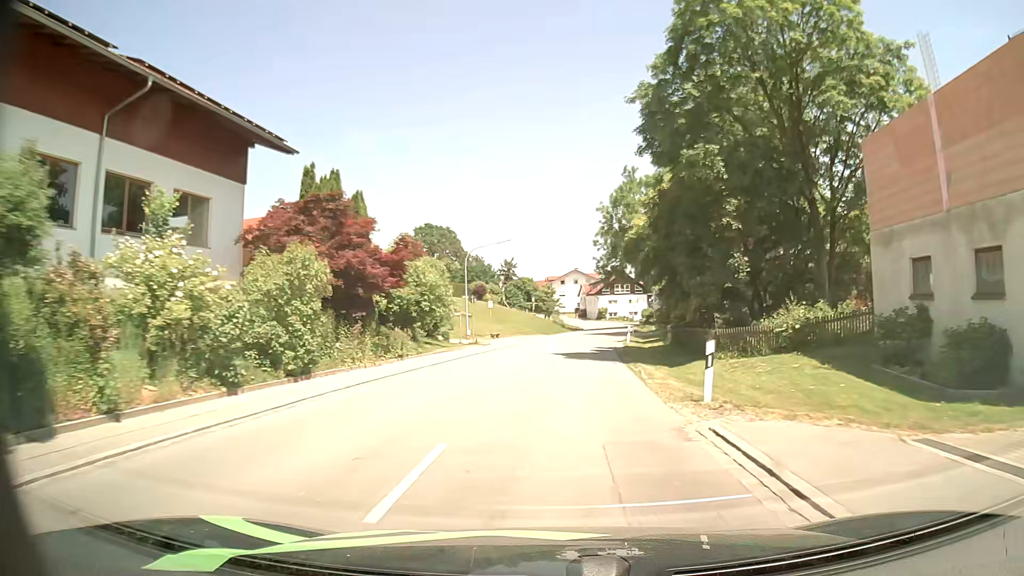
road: secondary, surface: asphalt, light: Day
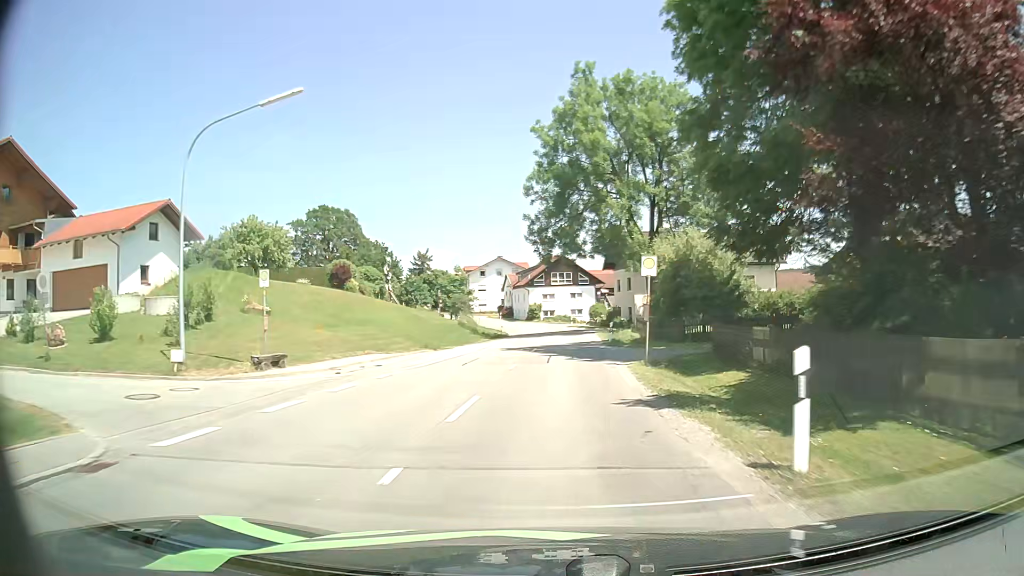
(+1.6, +34.7) m; +6°
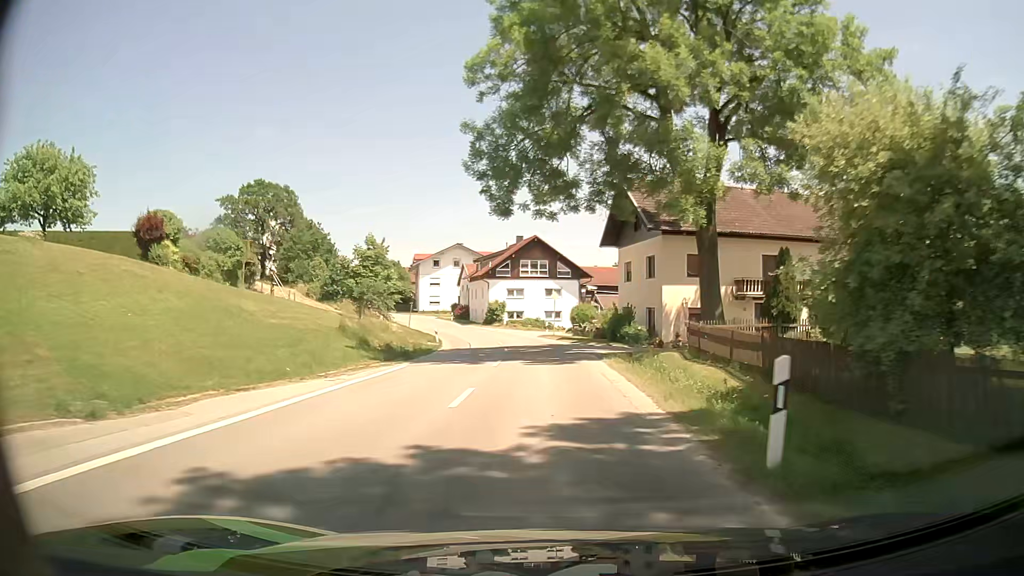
(+0.5, +25.6) m; +2°
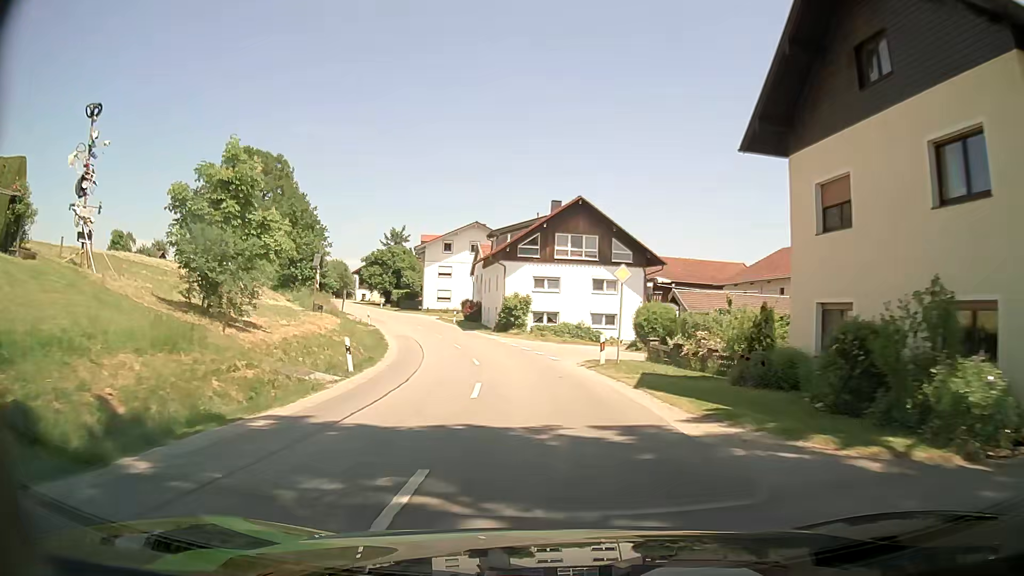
(-0.2, +25.0) m; -3°
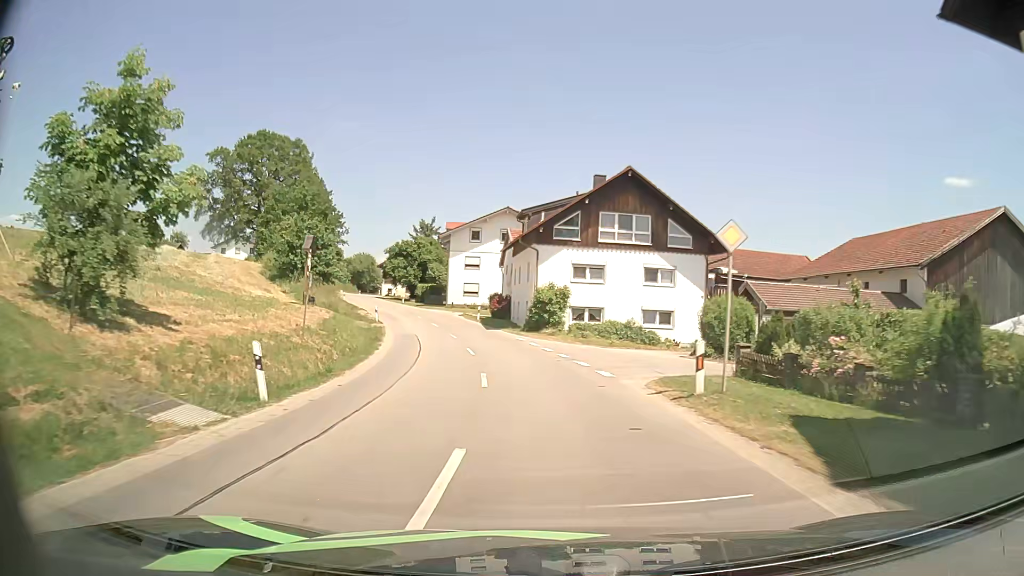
(-0.2, +8.4) m; -3°
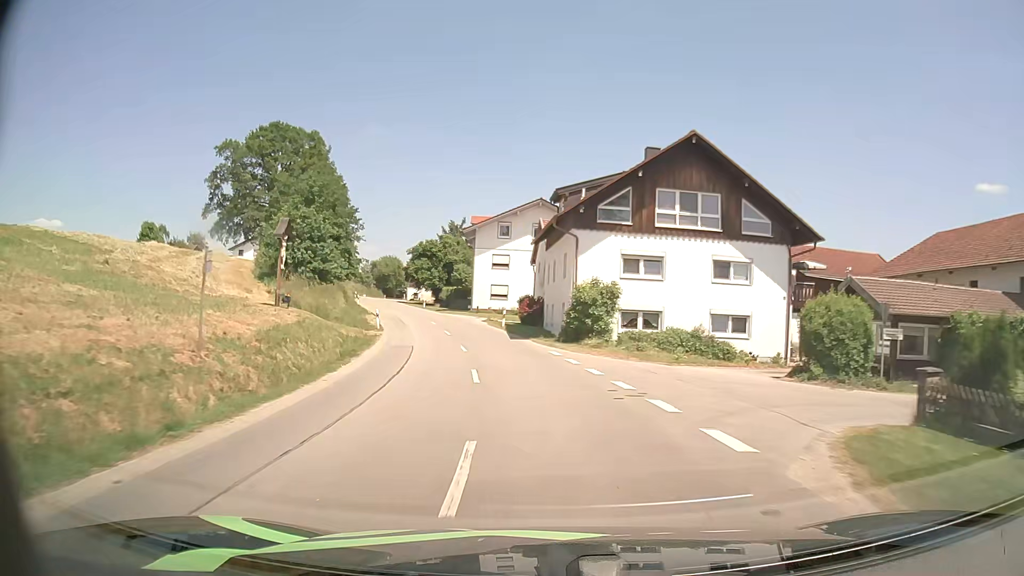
(-0.3, +8.5) m; -4°
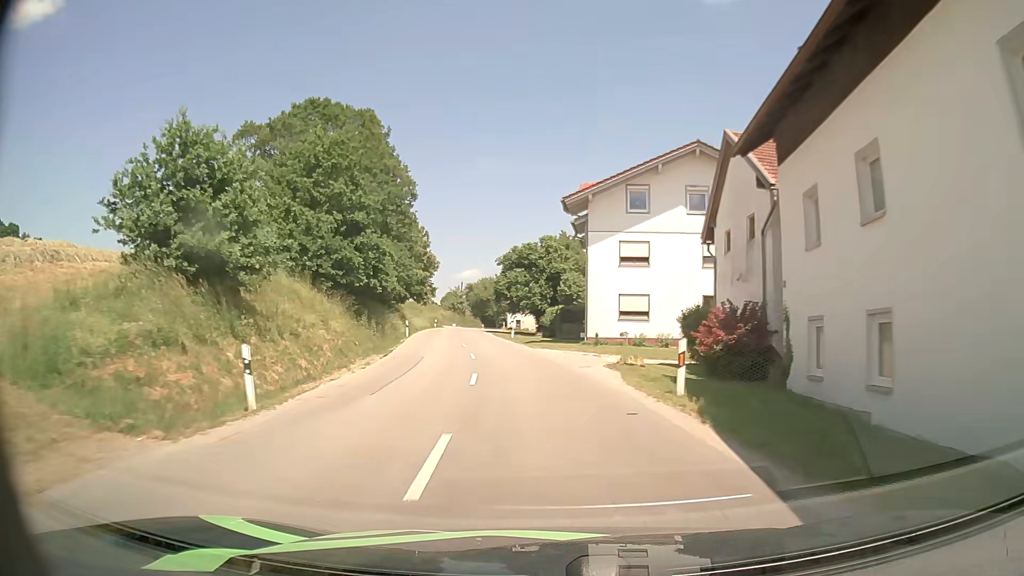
(-2.2, +26.7) m; -10°
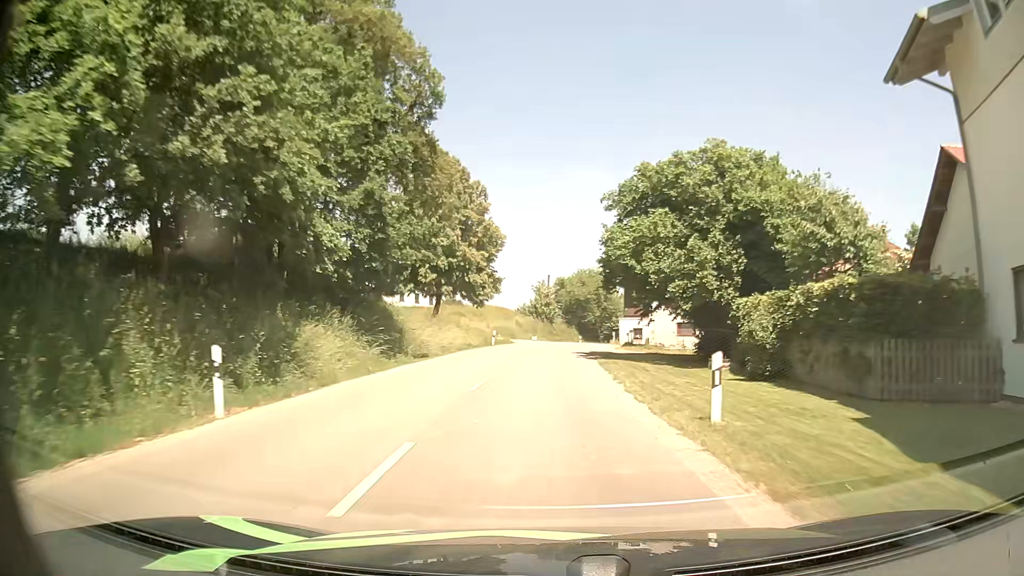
(-3.1, +36.5) m; -9°
